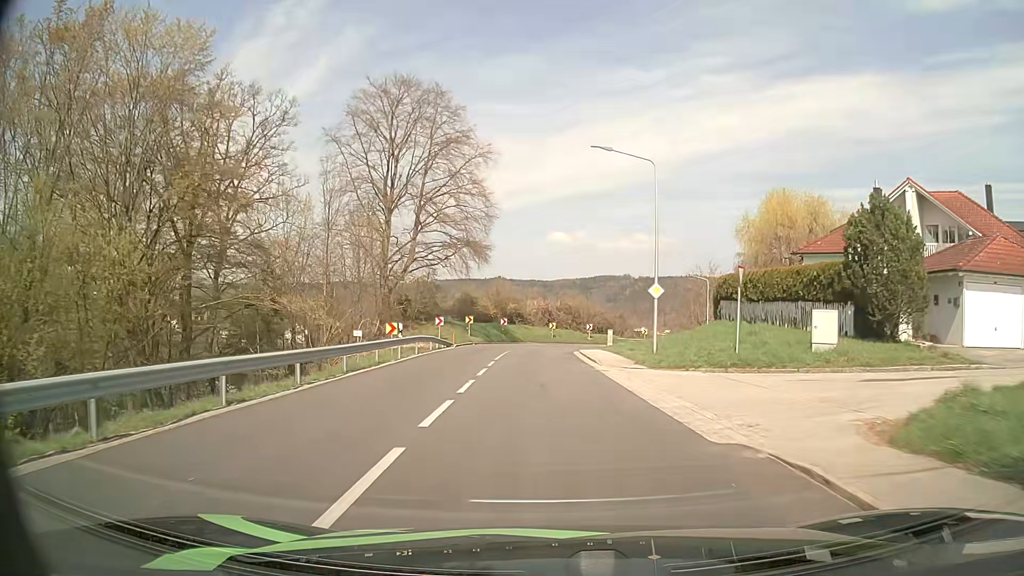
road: tertiary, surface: asphalt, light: Day
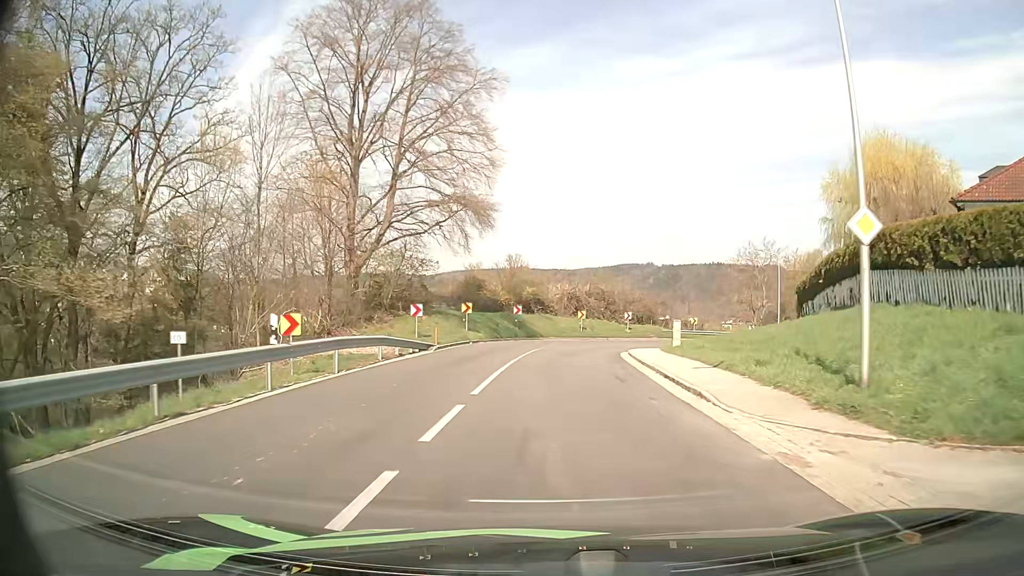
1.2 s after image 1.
(-0.3, +15.0) m; -2°
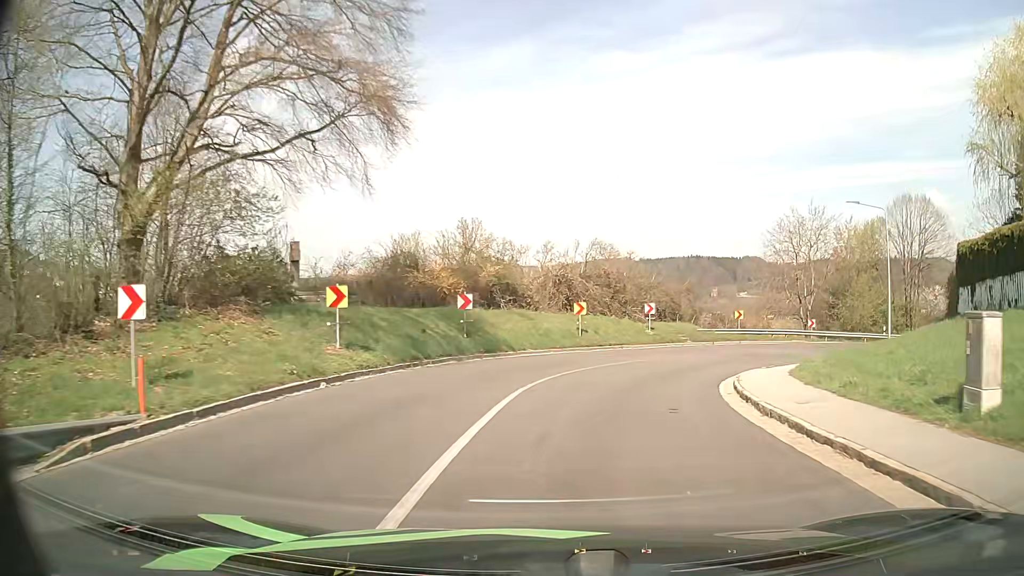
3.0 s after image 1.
(0.0, +20.7) m; +1°
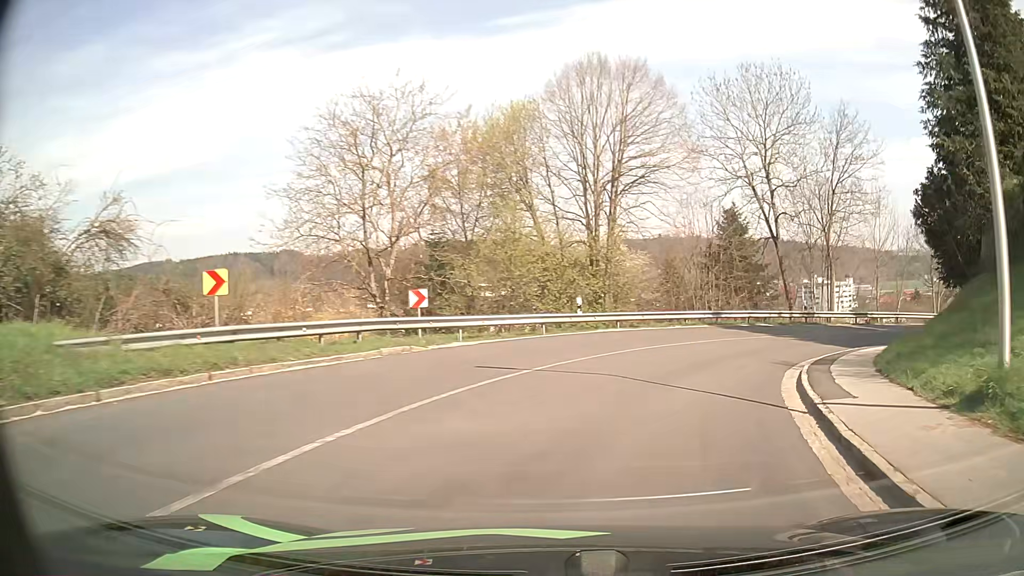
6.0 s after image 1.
(+8.5, +28.6) m; +39°
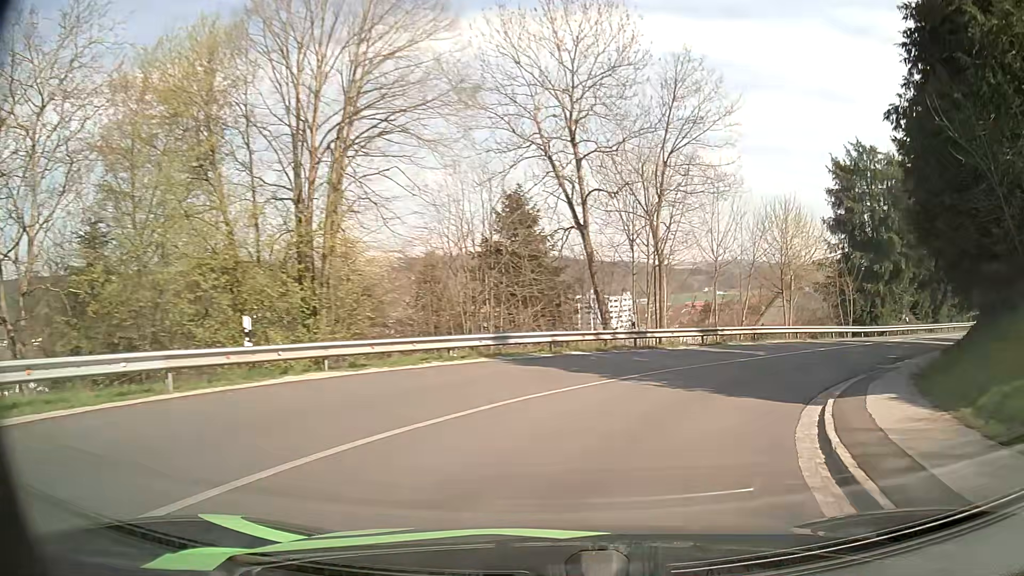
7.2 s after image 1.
(+1.9, +11.3) m; +20°
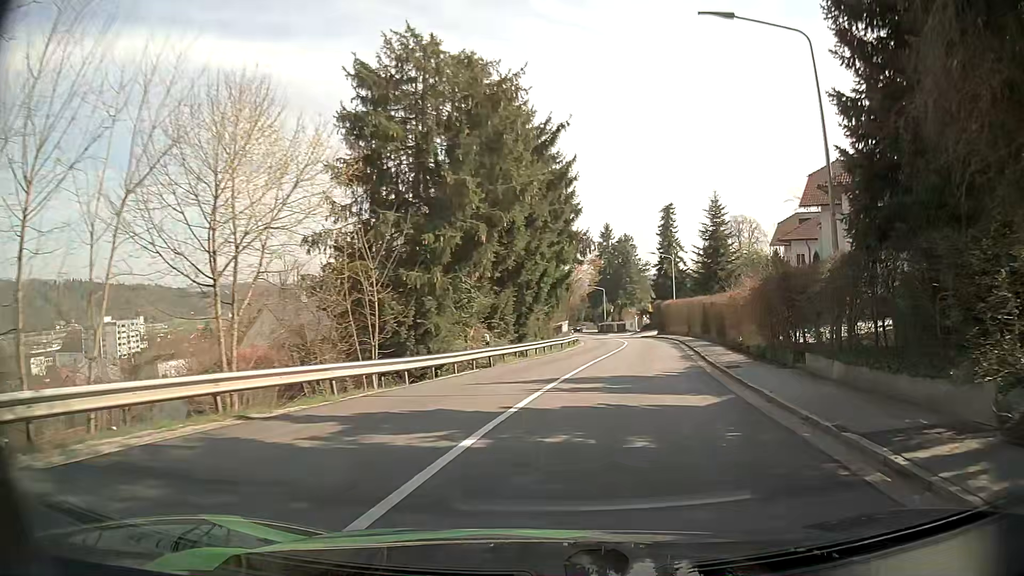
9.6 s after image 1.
(+8.3, +21.1) m; +40°
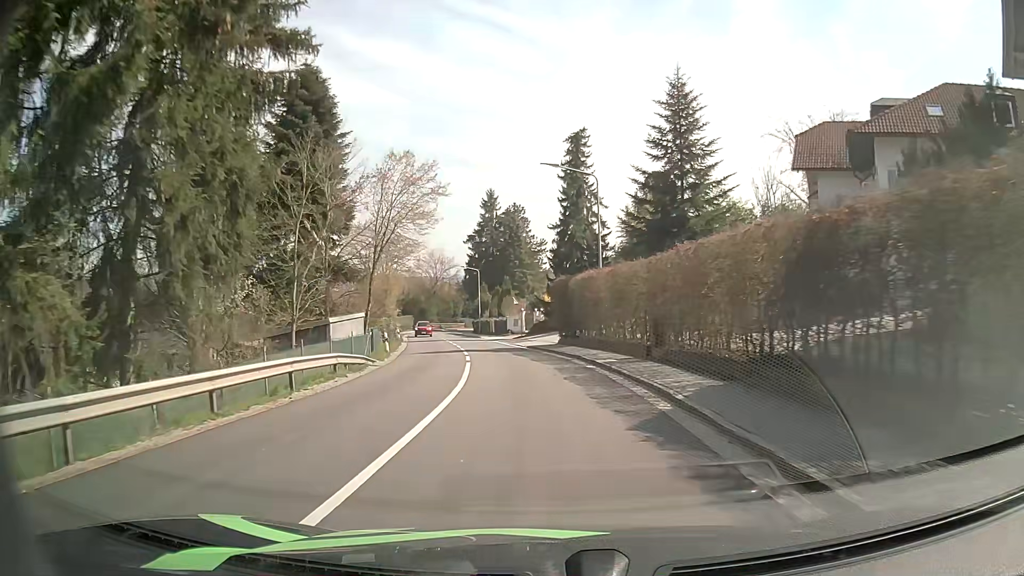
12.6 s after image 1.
(+5.6, +34.6) m; +10°
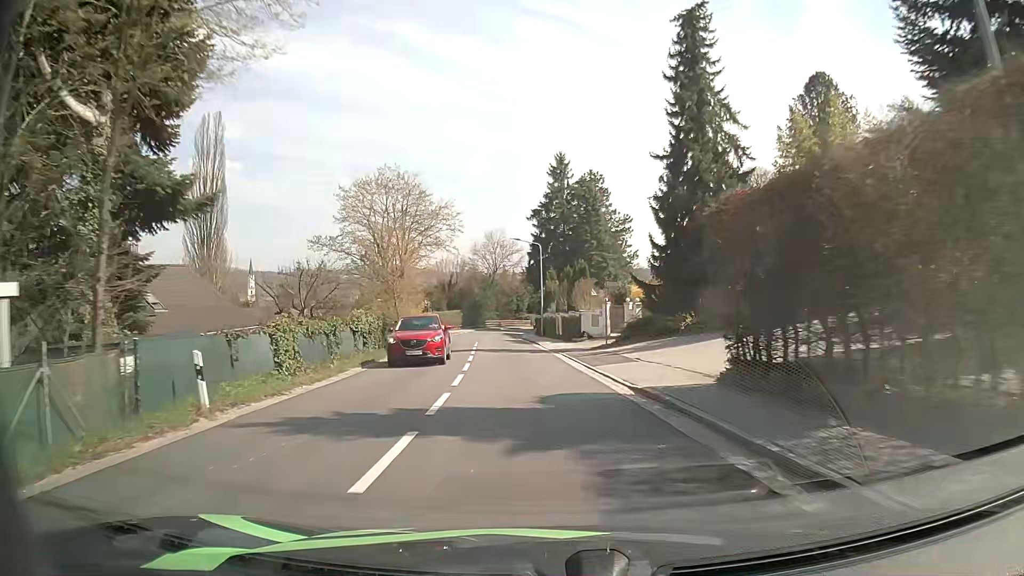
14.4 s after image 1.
(-1.2, +23.2) m; -6°
(0, +10) (-1, +20) (-2, +30) (-3, +40) (-4, +50) (-5, +60) (-5, +70) (-5, +80) (-3, +90) (-1, +99) m
